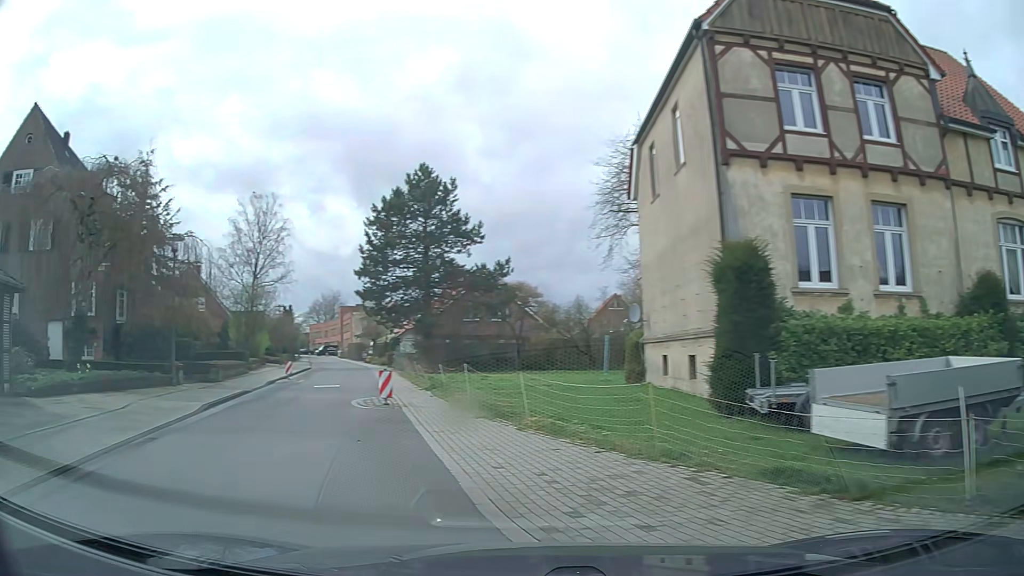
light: Day
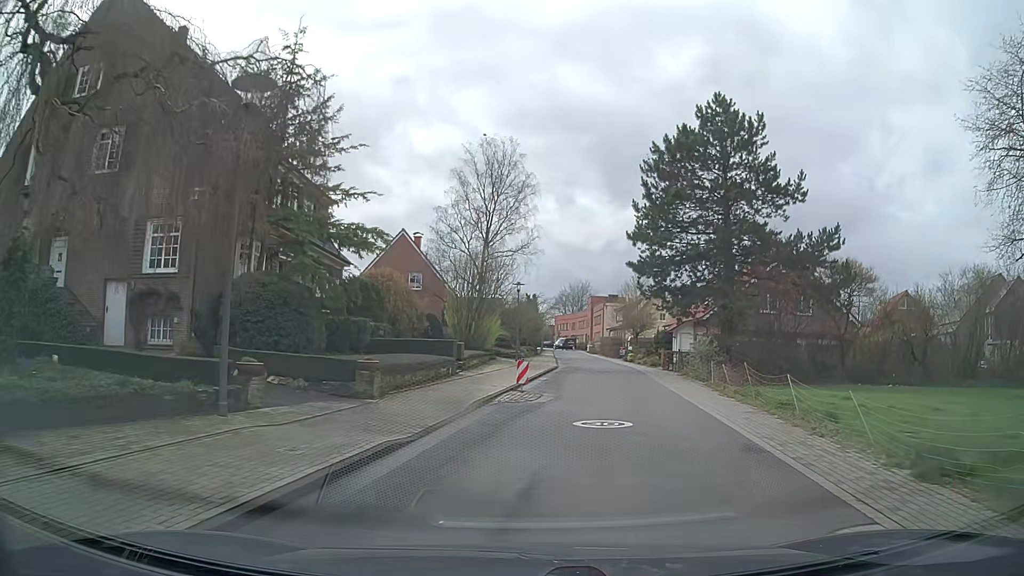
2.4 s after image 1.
(-4.4, +13.7) m; -22°
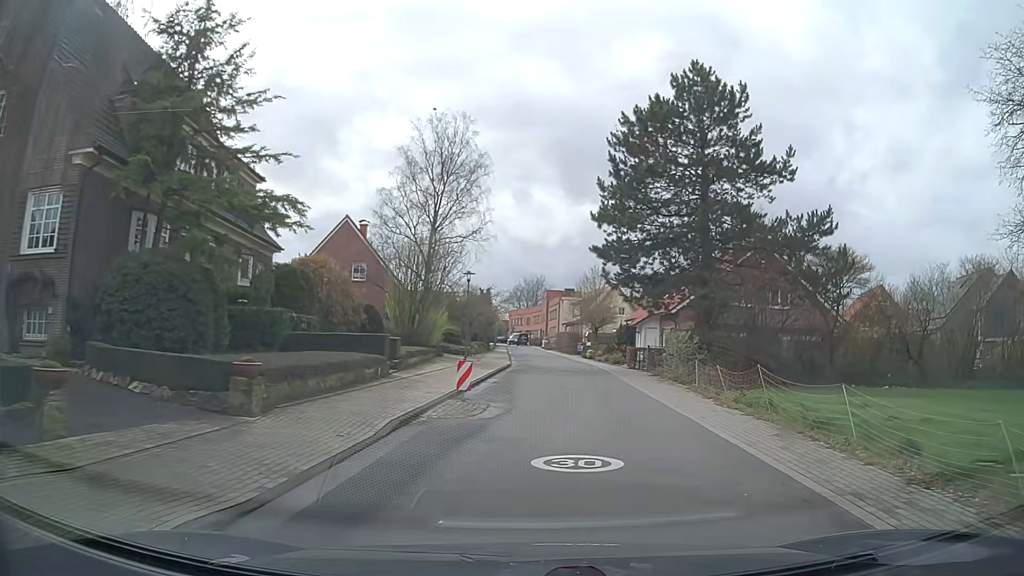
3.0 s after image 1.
(+0.1, +4.1) m; +3°
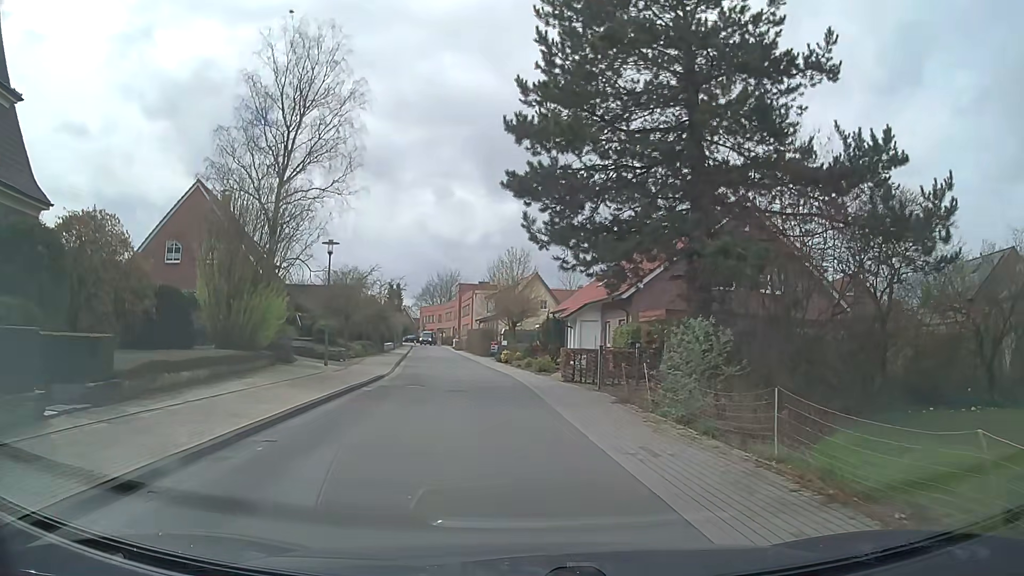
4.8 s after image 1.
(+1.1, +12.7) m; +7°
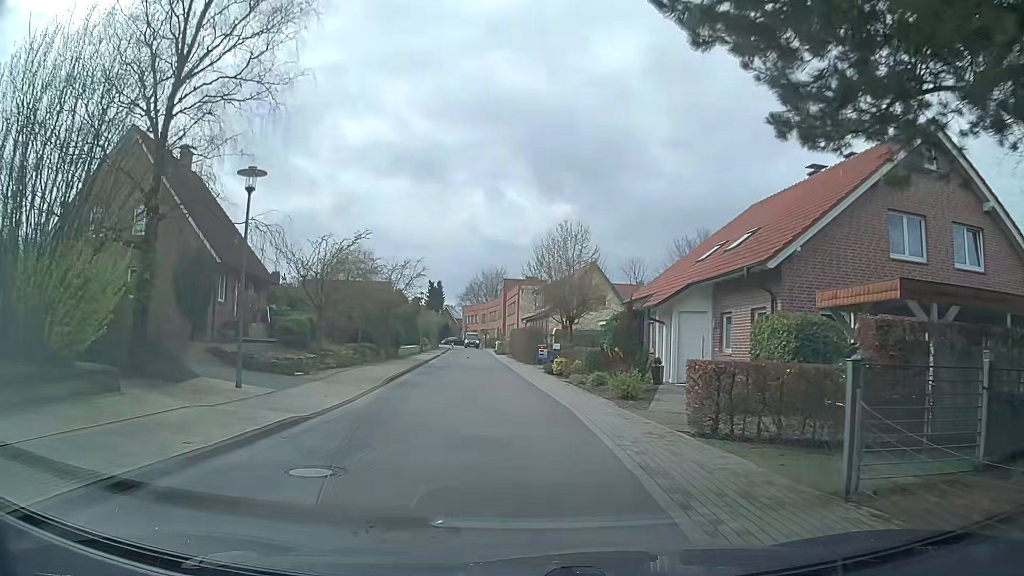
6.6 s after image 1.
(-0.3, +12.9) m; -4°
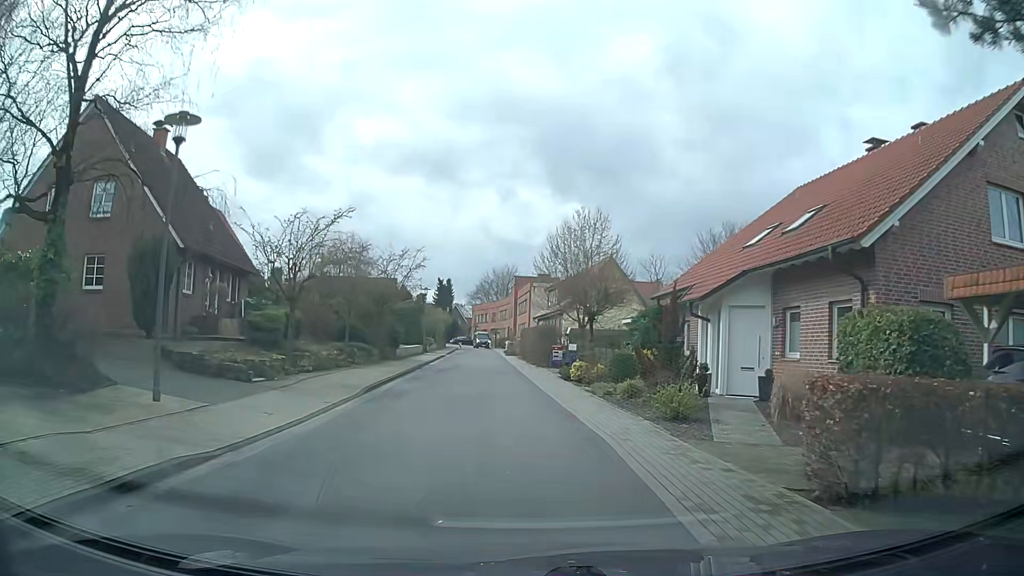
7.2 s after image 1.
(-0.1, +4.3) m; -2°
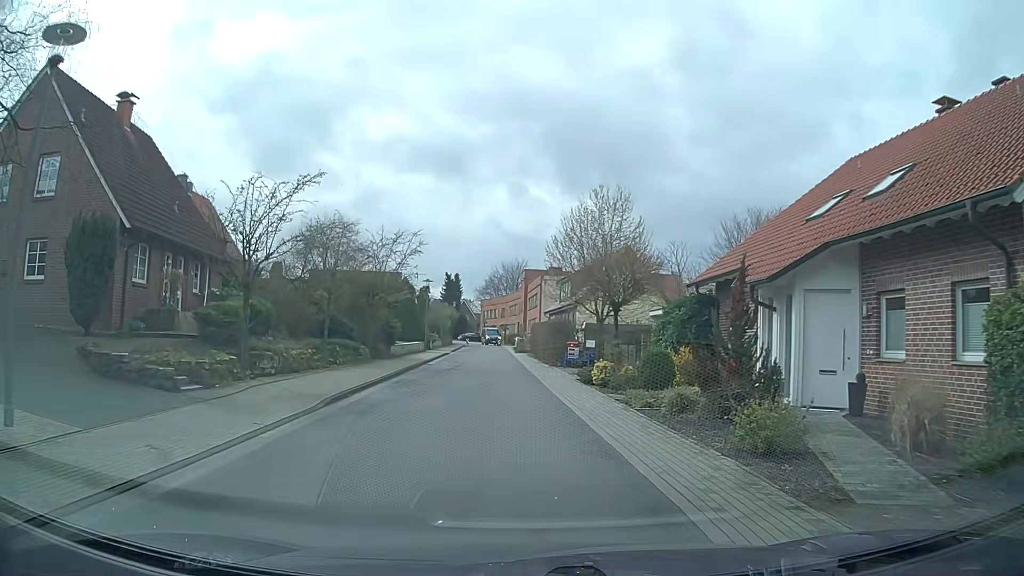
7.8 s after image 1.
(0.0, +4.4) m; 0°
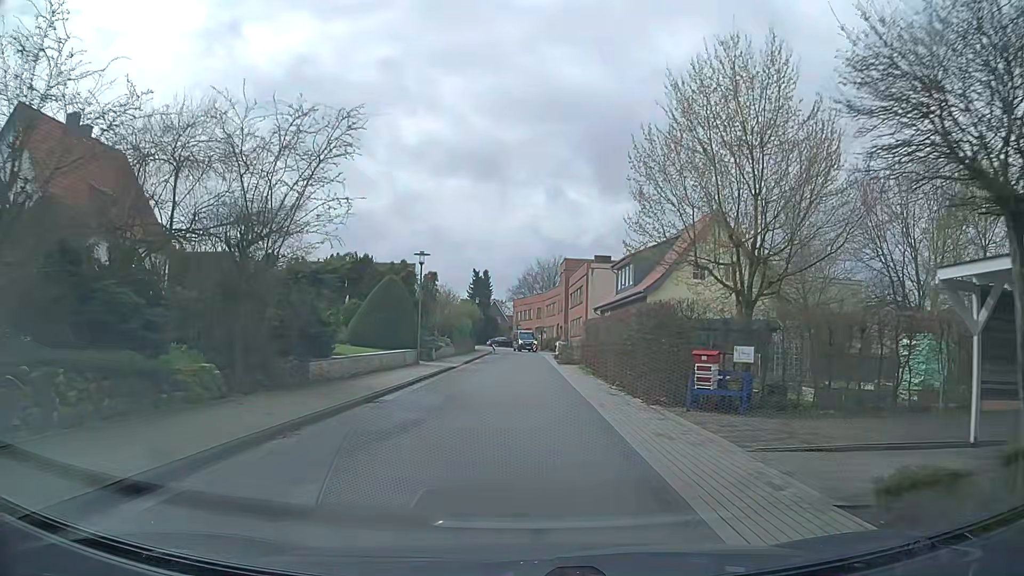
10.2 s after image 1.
(-0.6, +17.6) m; -3°
(0, +10) (0, +20) (0, +30) (0, +40) (0, +50) (-1, +60) (-2, +70) (-4, +80) (-4, +90) (-6, +100) m
